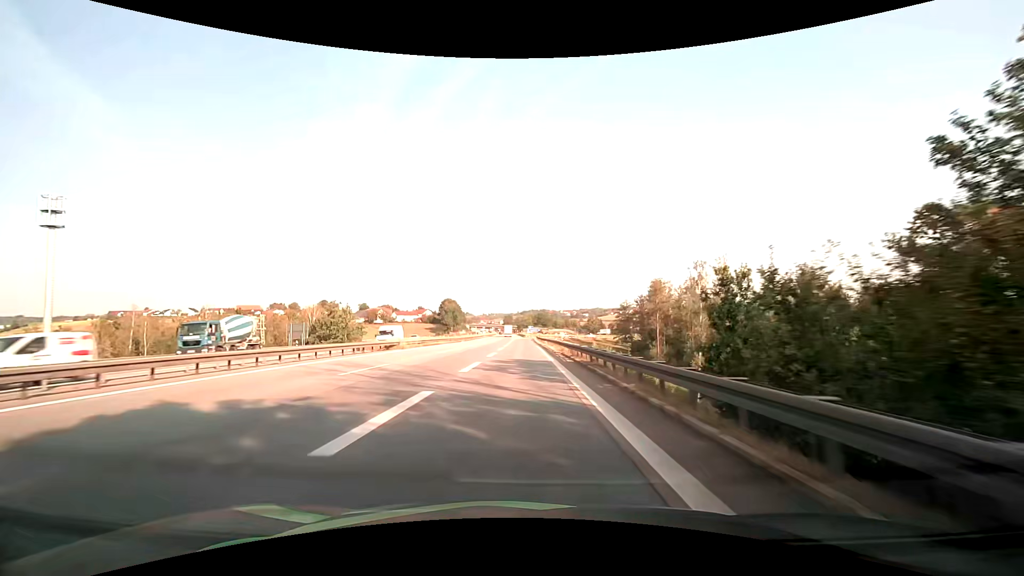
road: motorway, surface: asphalt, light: Day
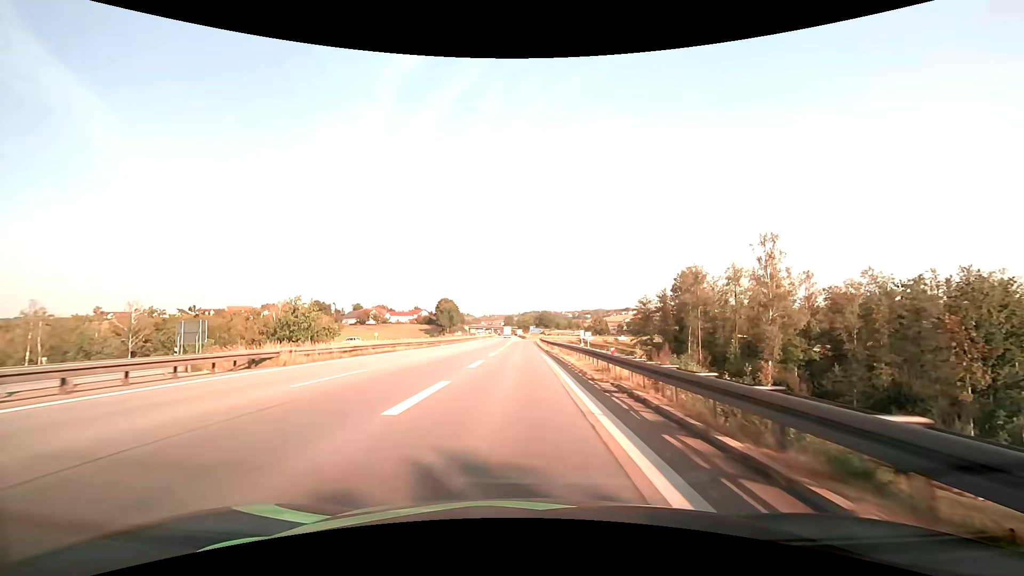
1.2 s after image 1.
(0.0, +20.6) m; 0°
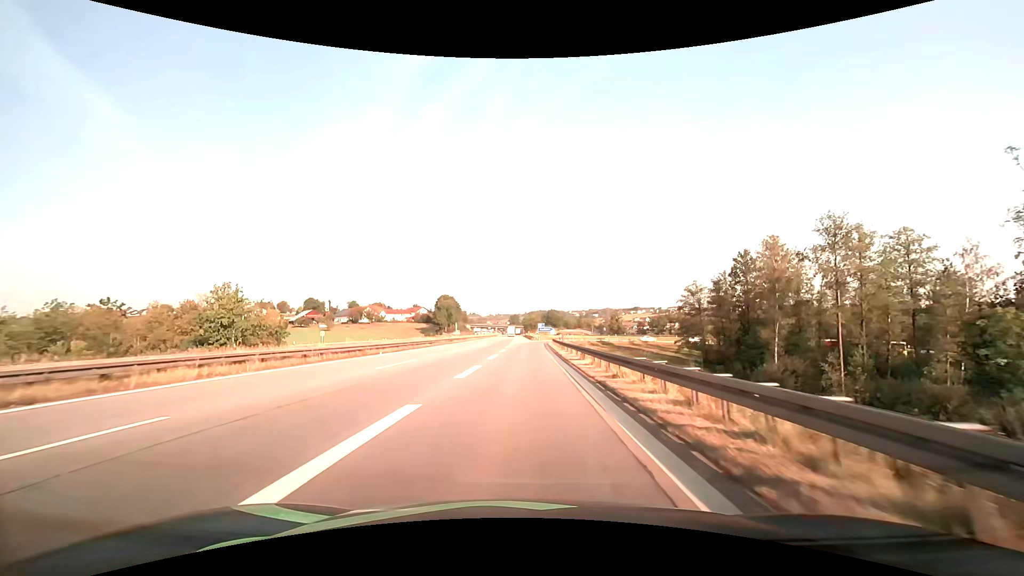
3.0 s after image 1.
(-0.3, +28.4) m; -1°
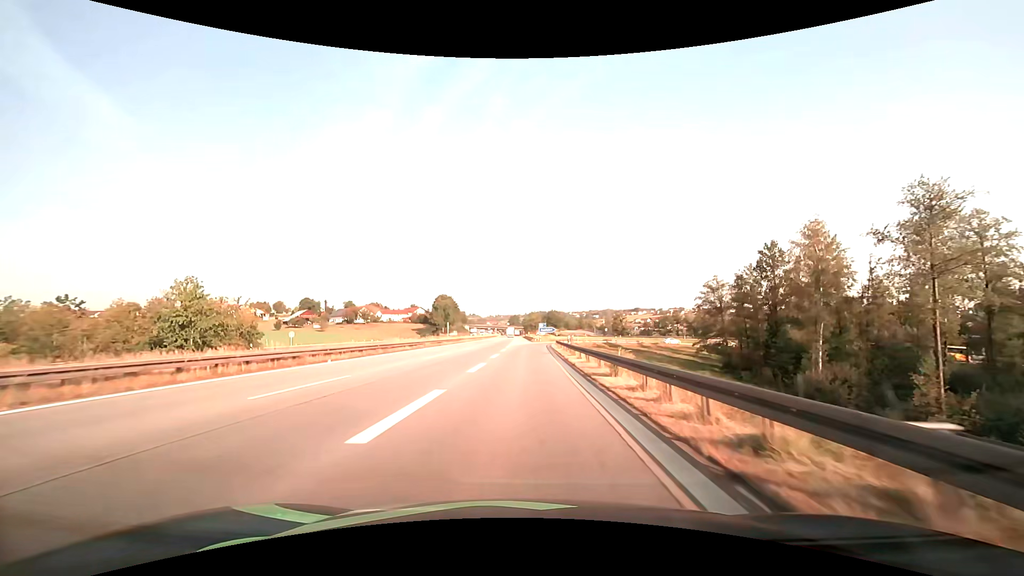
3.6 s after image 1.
(0.0, +9.0) m; 0°
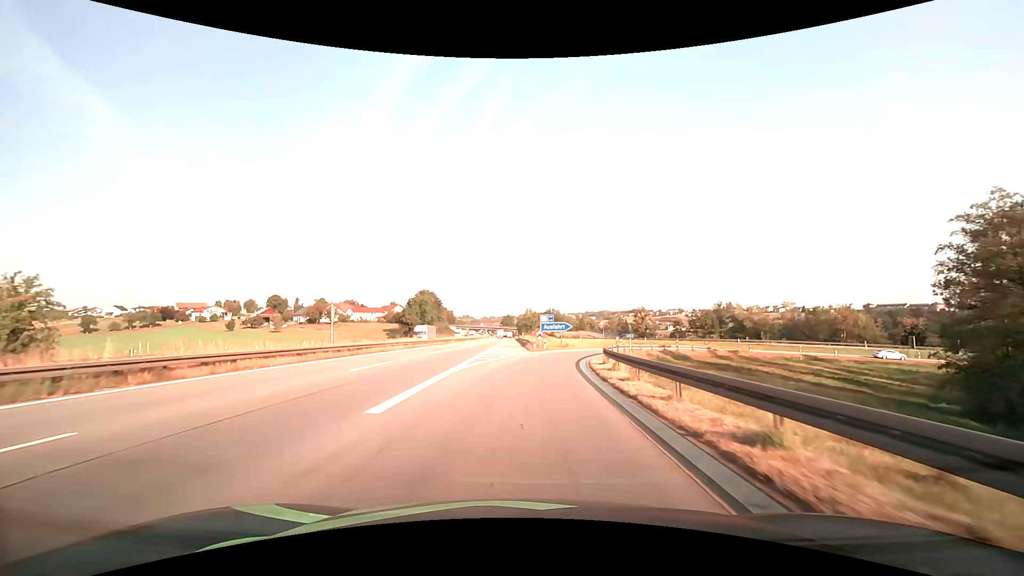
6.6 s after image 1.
(+0.2, +45.1) m; +1°
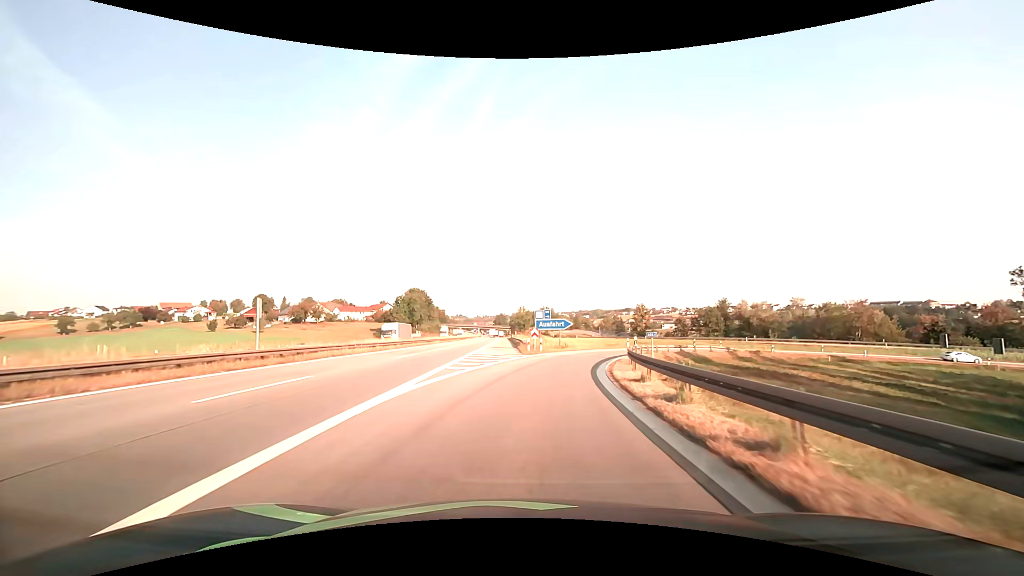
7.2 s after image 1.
(0.0, +8.4) m; +1°
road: motorway_link
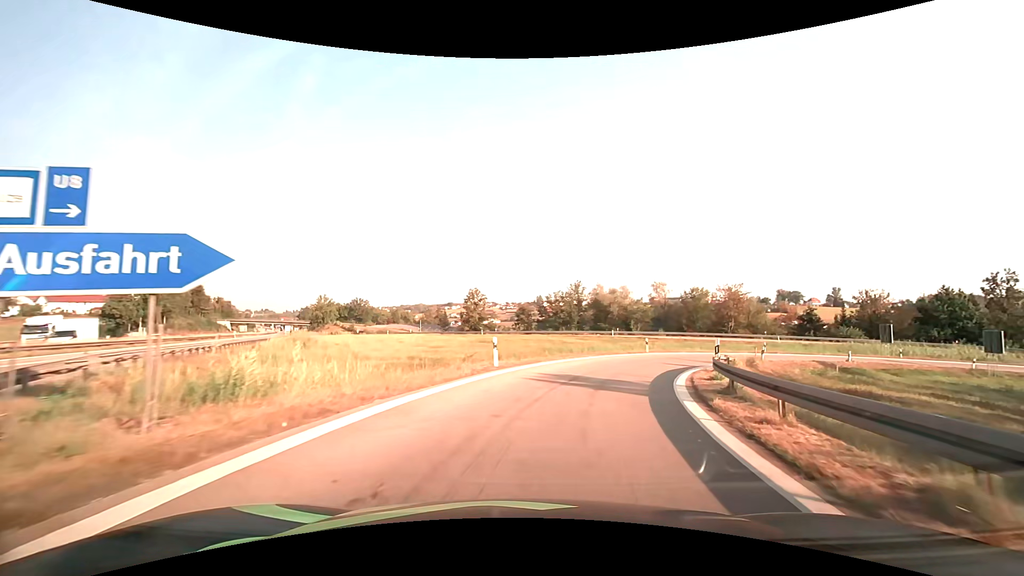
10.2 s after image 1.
(+5.0, +37.2) m; +20°
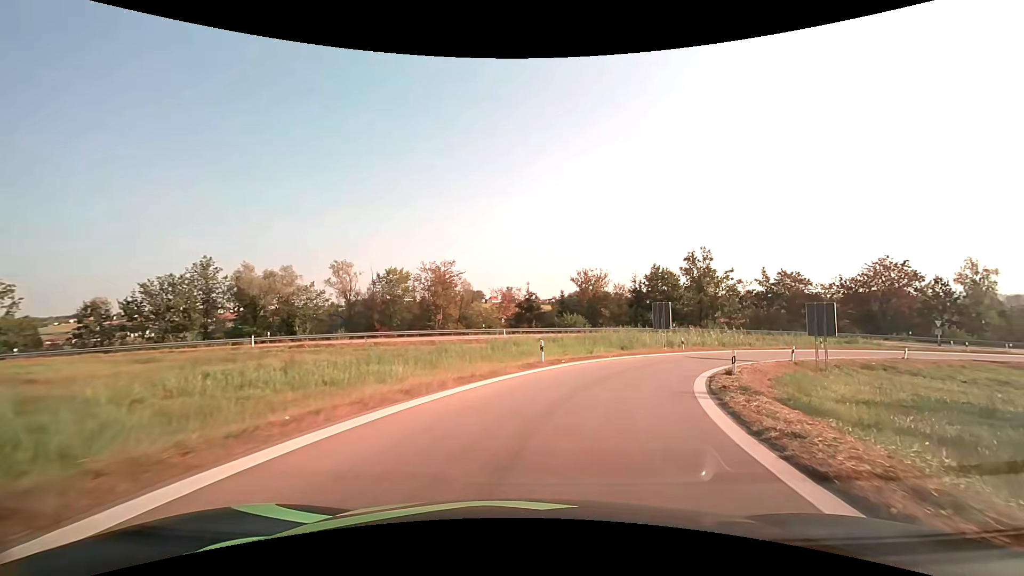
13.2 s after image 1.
(+8.9, +30.4) m; +34°
(+1, +10) (+4, +19) (+9, +28) (+15, +36) (+22, +43) (+31, +47) (+41, +51) (+50, +52) (+60, +51) (+70, +49) m
